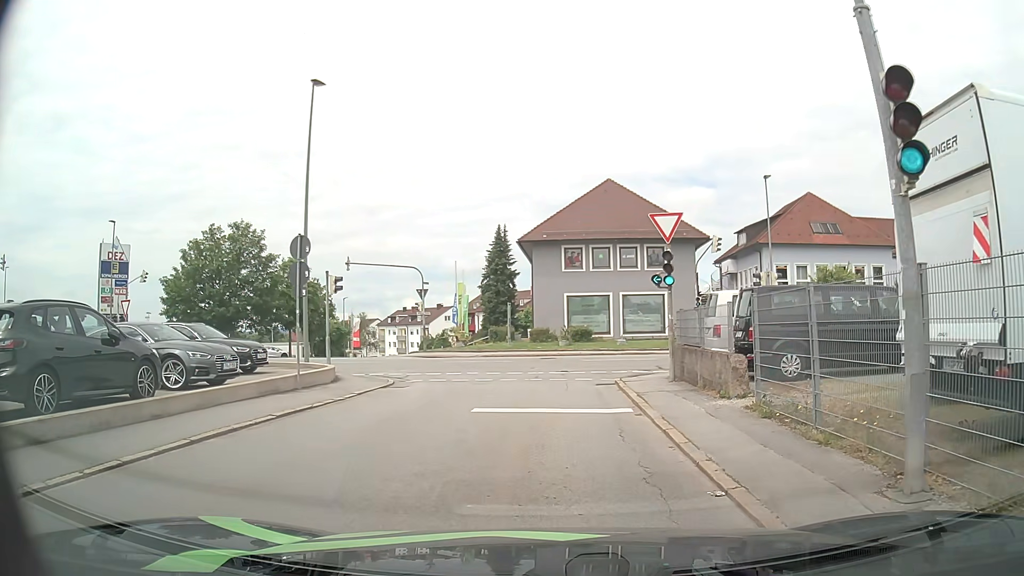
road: residential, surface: asphalt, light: Day
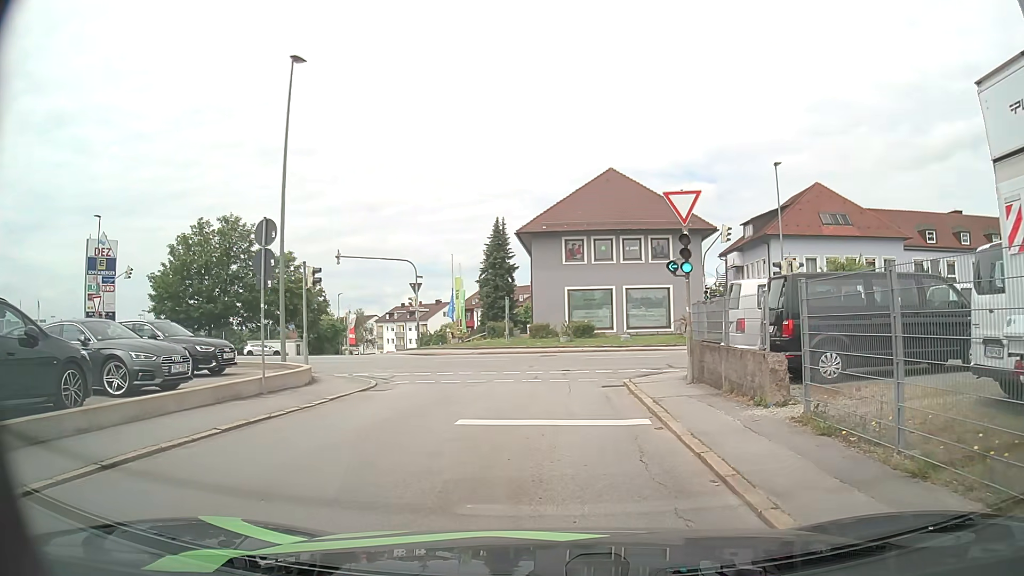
(0.0, +2.1) m; +1°
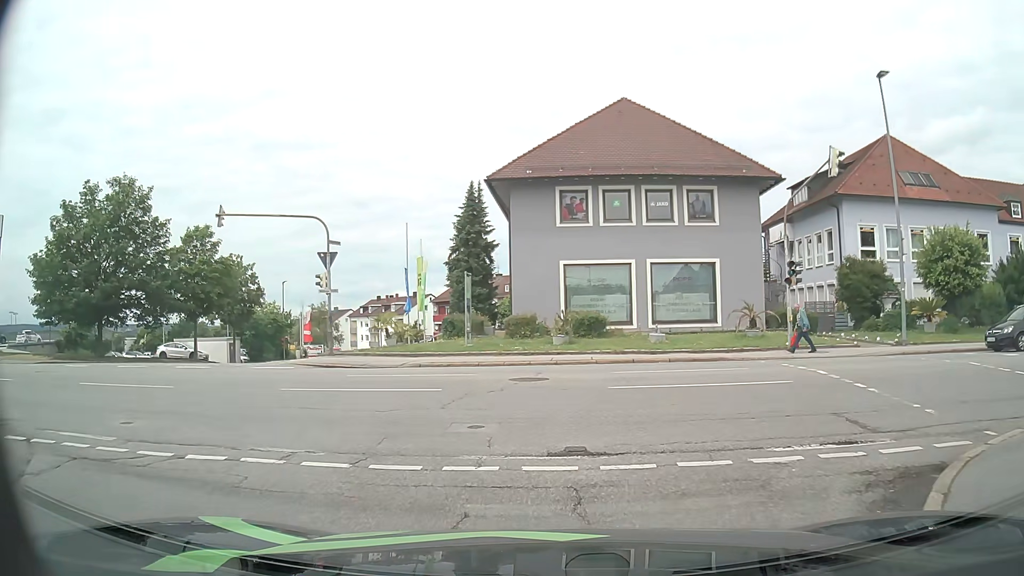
(0.0, +15.0) m; 0°
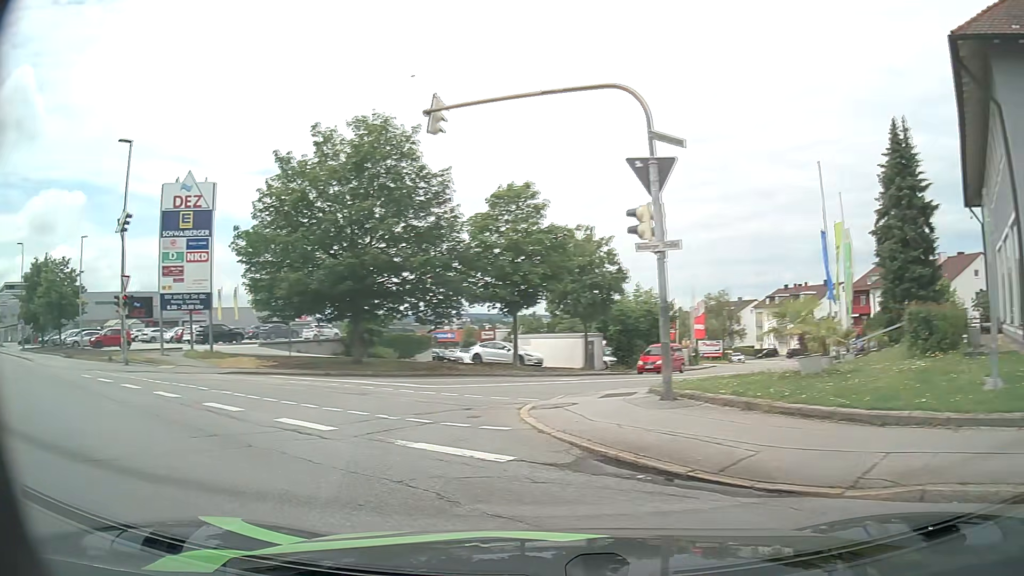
(-2.5, +15.0) m; -33°
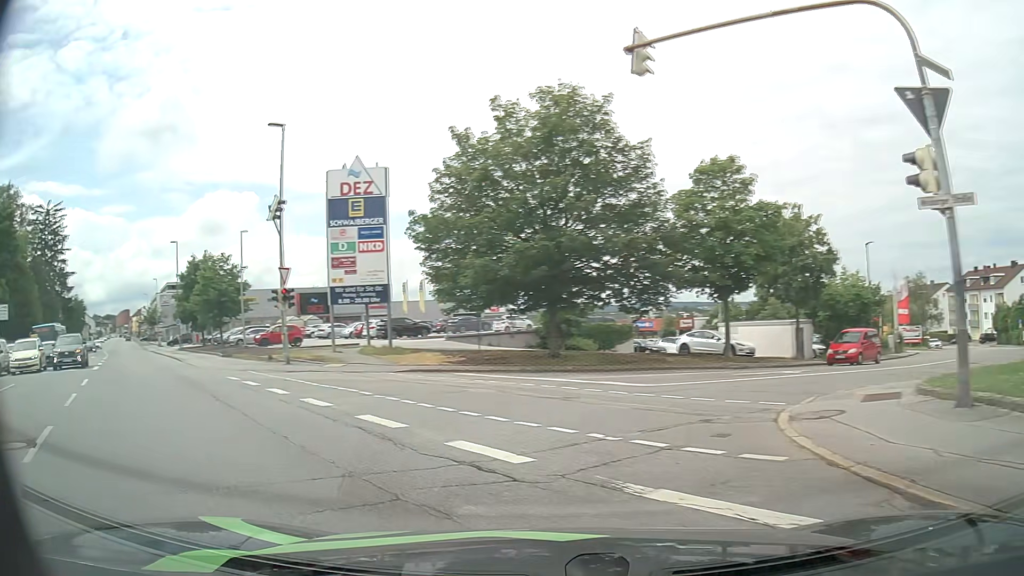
(-0.4, +2.9) m; -17°
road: tertiary
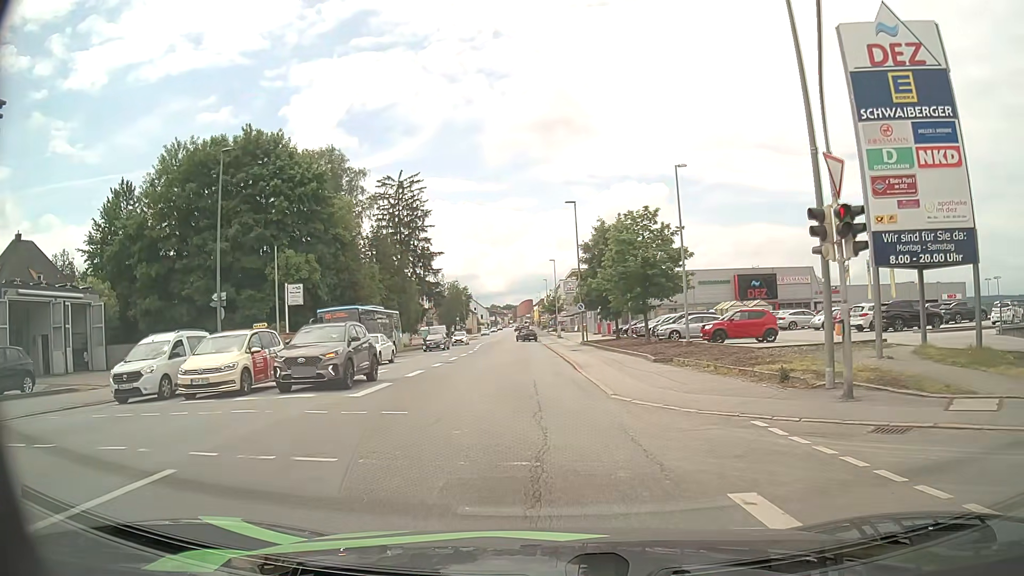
(-8.0, +15.2) m; -37°
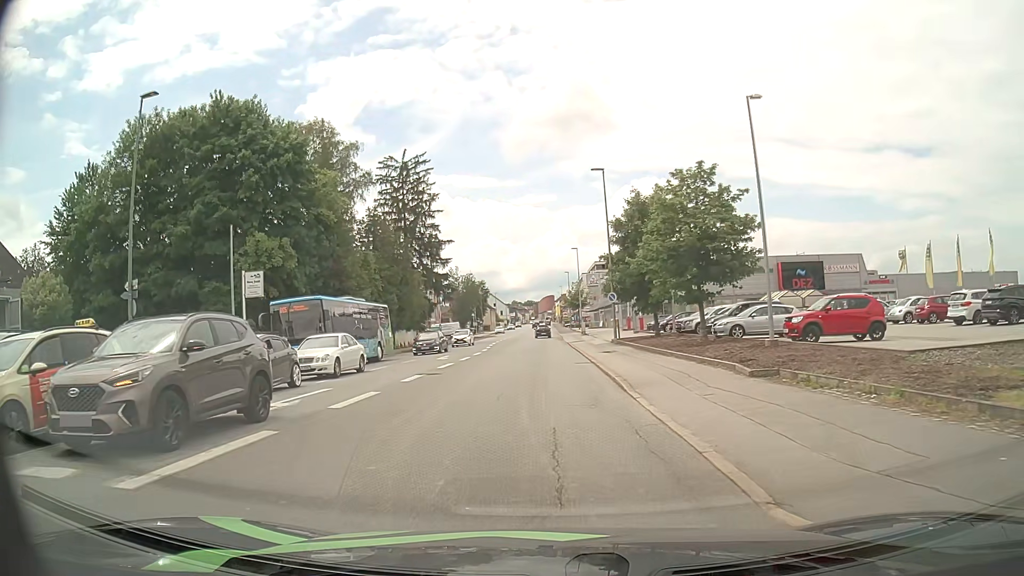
(-0.1, +9.0) m; -2°
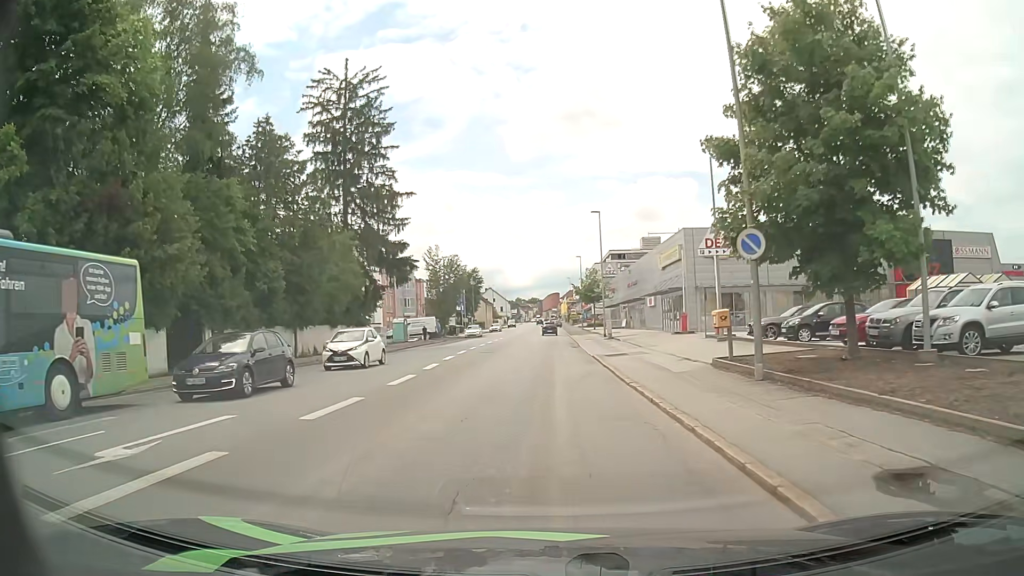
(-0.3, +25.9) m; -1°
(0, +10) (0, +20) (0, +30) (0, +40) (+1, +50) (+1, +60) (+1, +70) (+1, +80) (+1, +90) (+1, +100) m
